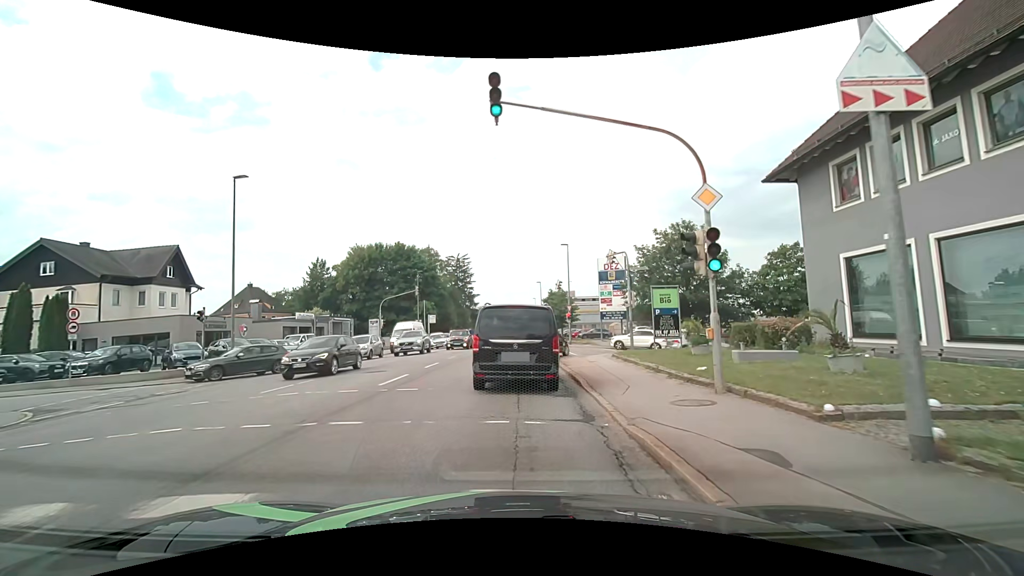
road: tertiary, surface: asphalt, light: Day
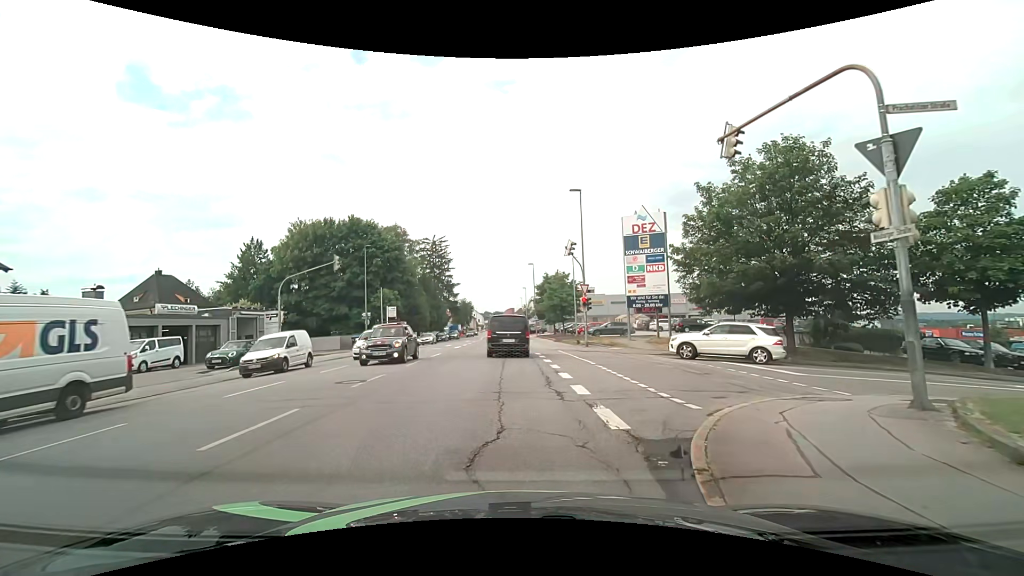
(+0.2, +18.7) m; +2°
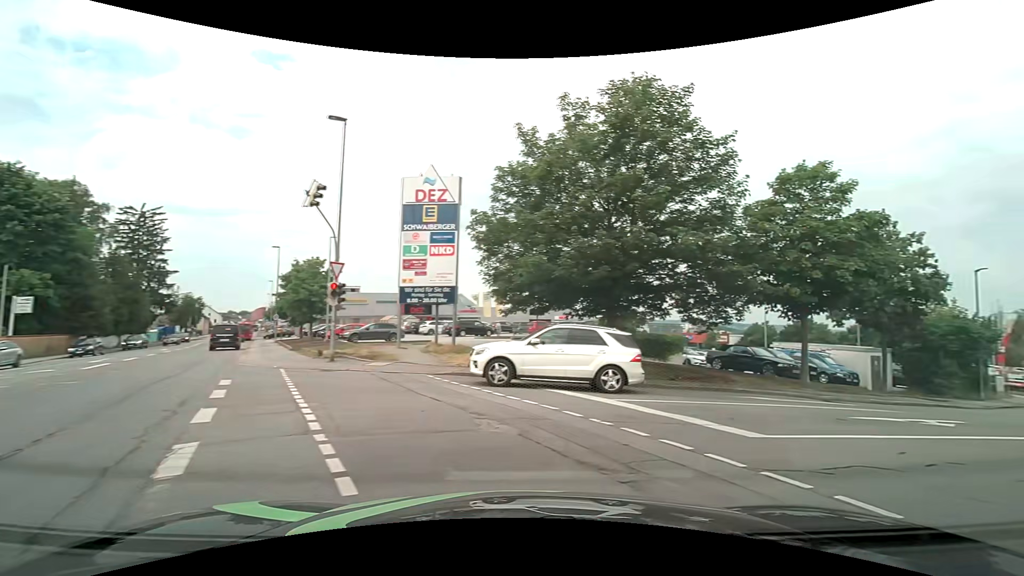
(+1.0, +10.5) m; +26°
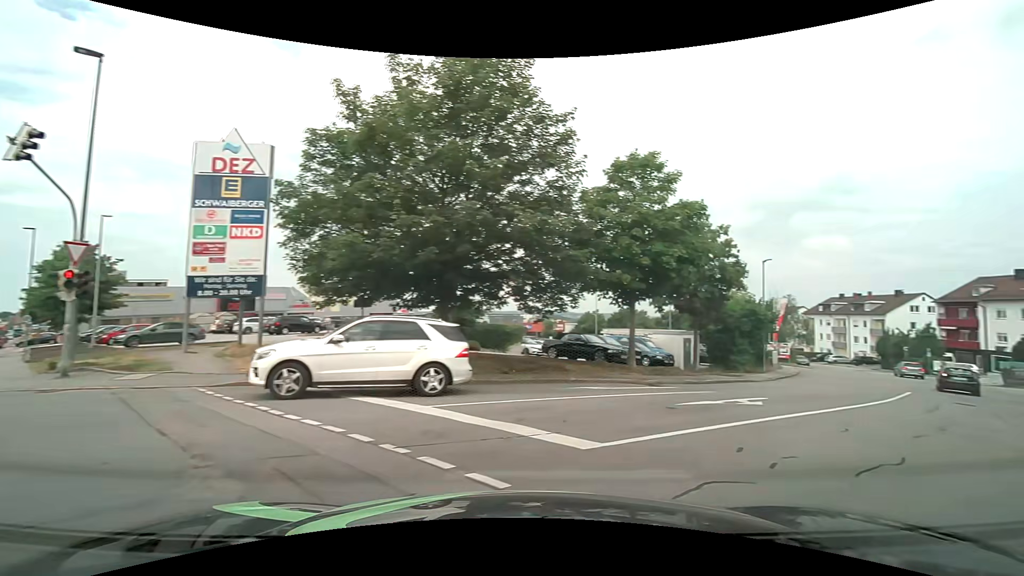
(+0.4, +2.3) m; +17°
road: residential
